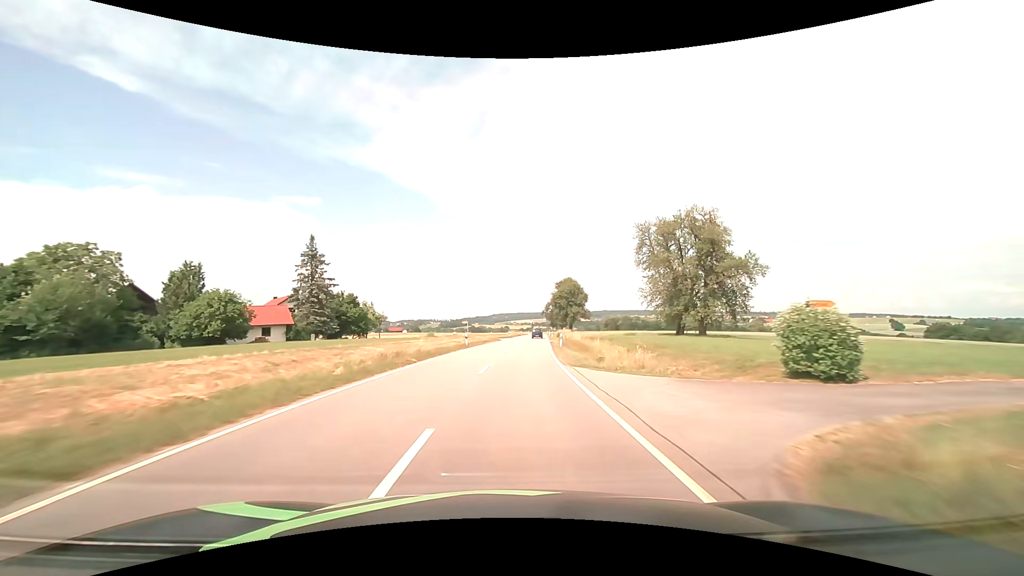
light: Day
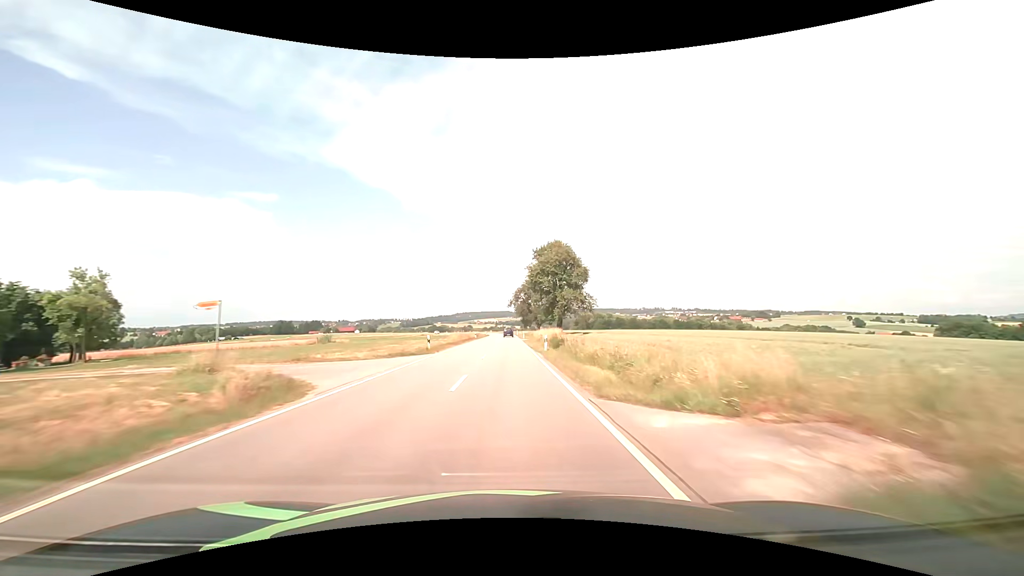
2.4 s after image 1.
(+2.8, +52.7) m; +4°
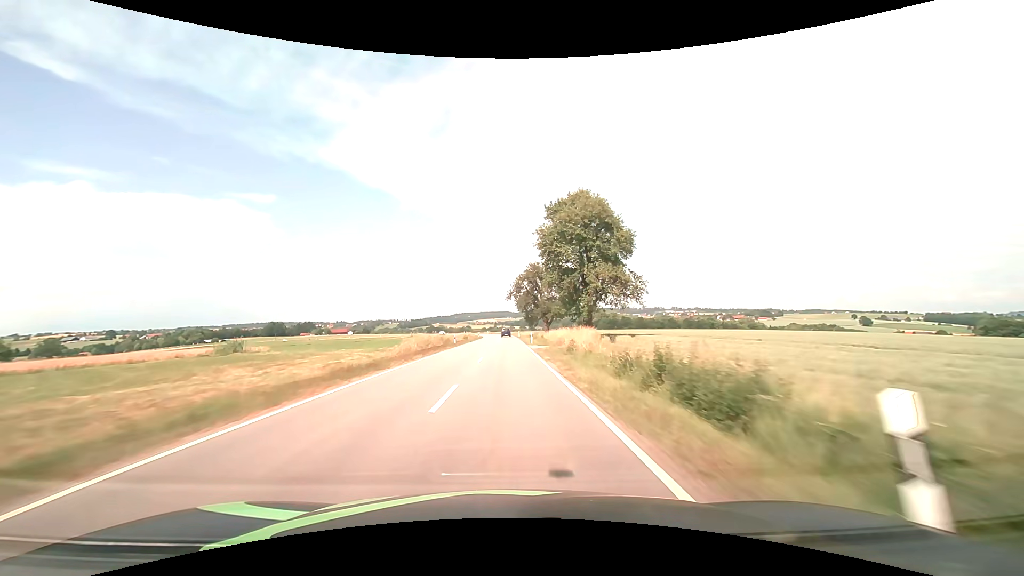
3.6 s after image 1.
(+0.1, +27.4) m; 0°
(0, +10) (0, +20) (0, +30) (0, +40) (0, +50) (0, +60) (0, +70) (0, +80) (0, +90) (-1, +100) m
